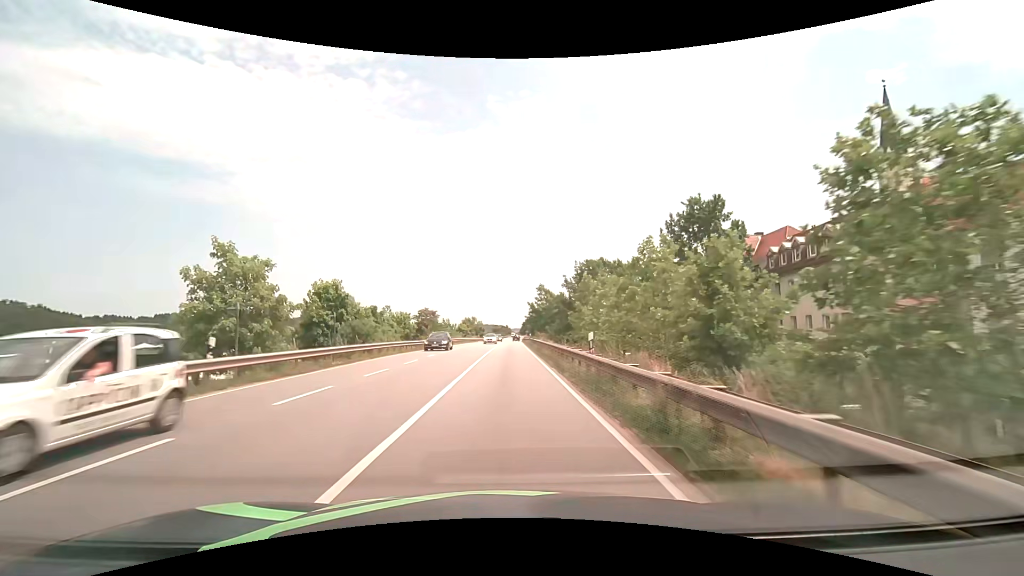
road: primary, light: Day
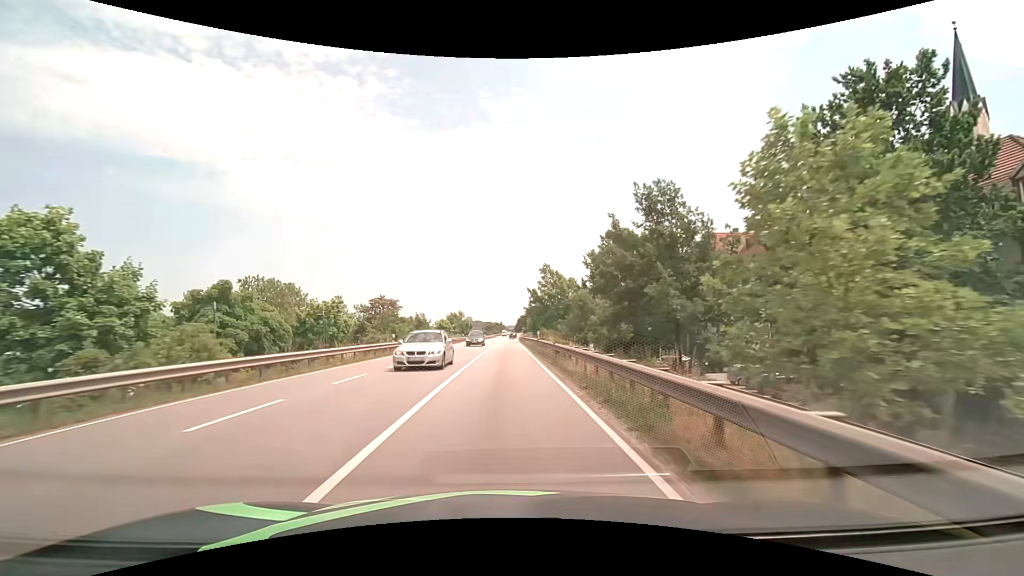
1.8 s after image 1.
(+0.1, +26.4) m; +1°
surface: asphalt
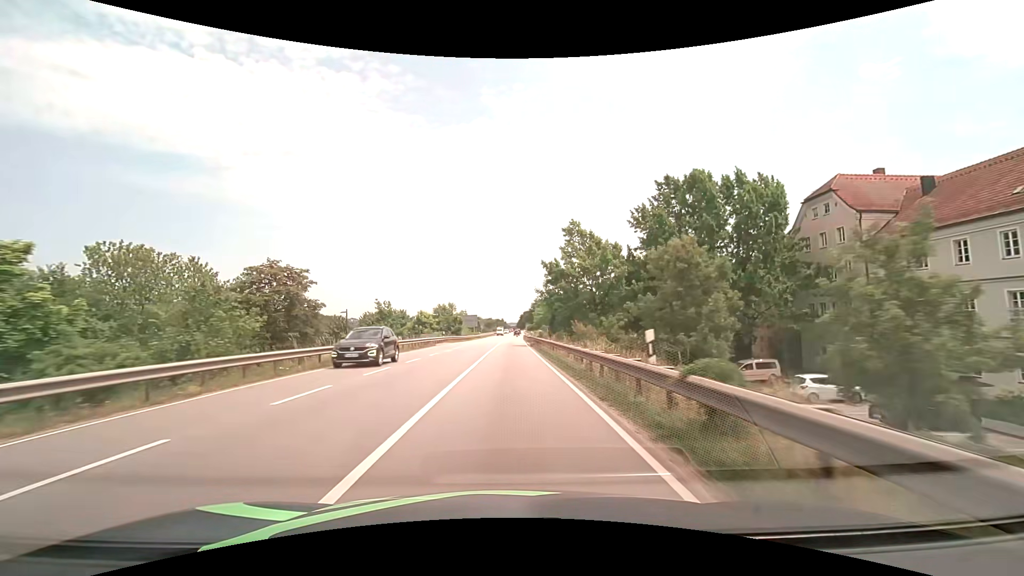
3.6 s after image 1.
(-0.1, +27.8) m; 0°
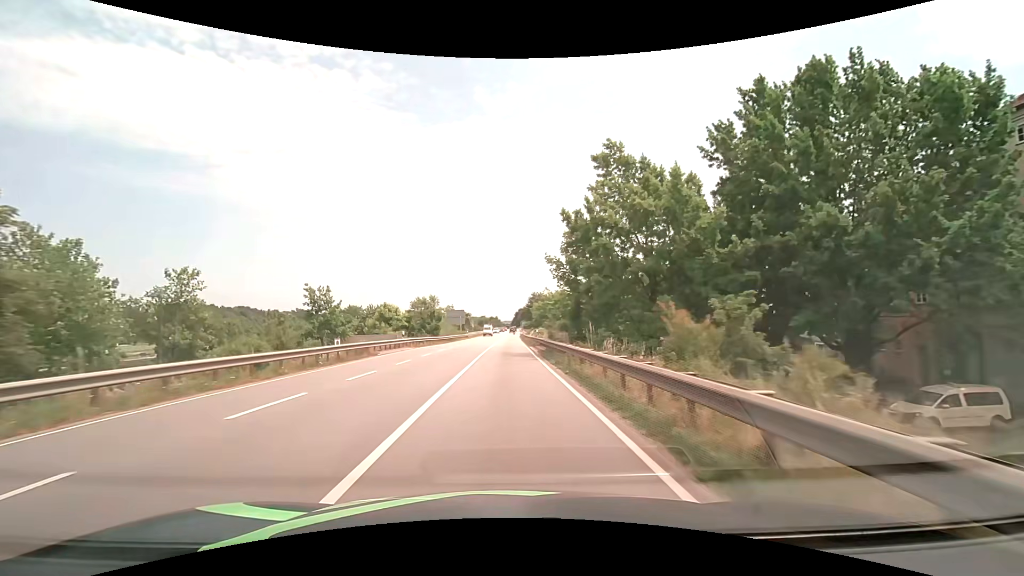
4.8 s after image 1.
(+0.2, +19.4) m; +1°
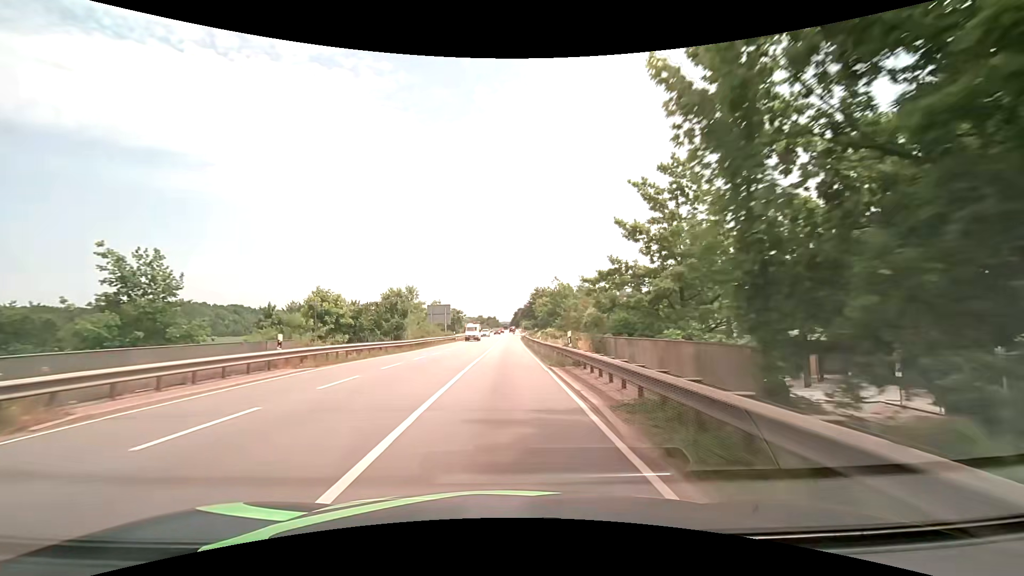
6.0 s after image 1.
(+0.1, +20.0) m; 0°
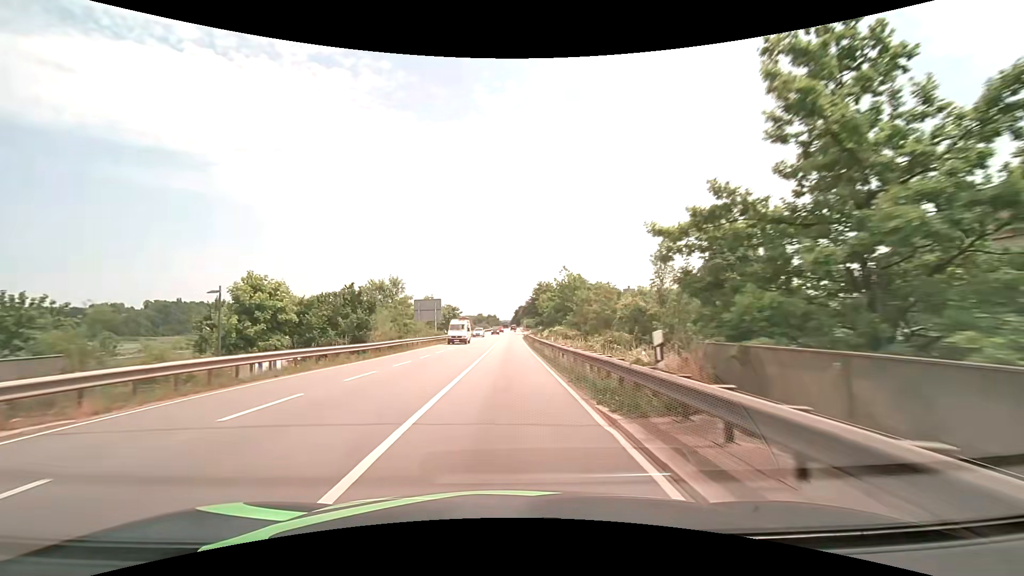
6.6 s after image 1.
(0.0, +10.2) m; 0°
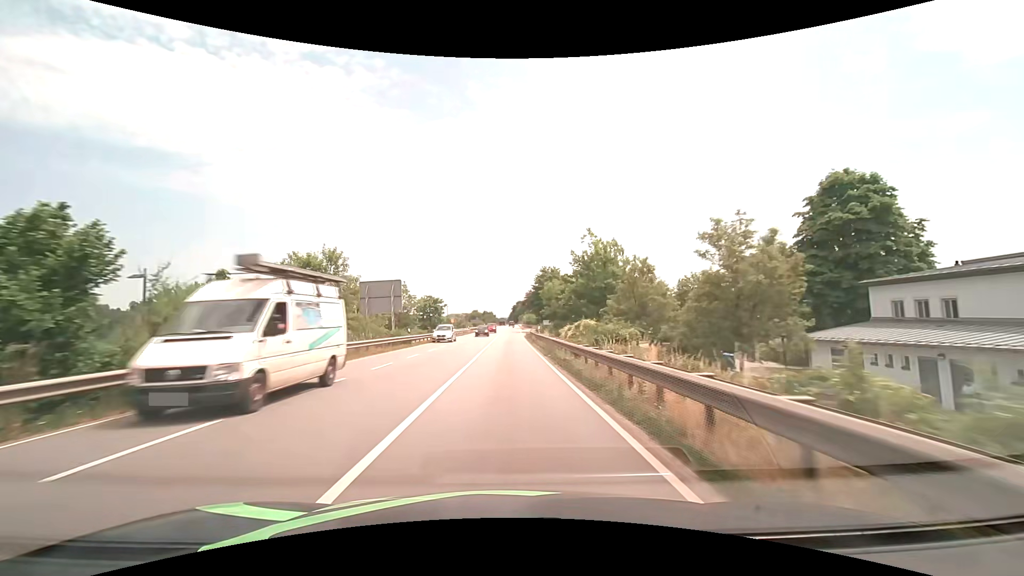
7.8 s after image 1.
(0.0, +20.9) m; 0°
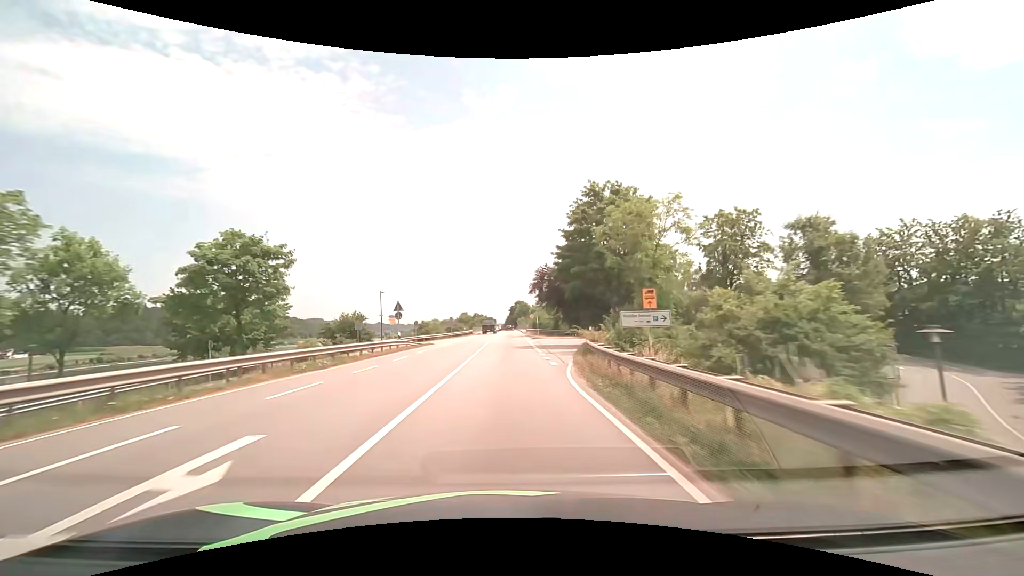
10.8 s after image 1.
(+0.3, +54.5) m; +1°
(0, +10) (0, +20) (0, +30) (0, +40) (0, +50) (0, +60) (0, +70) (0, +80) (0, +90) (0, +100) m
